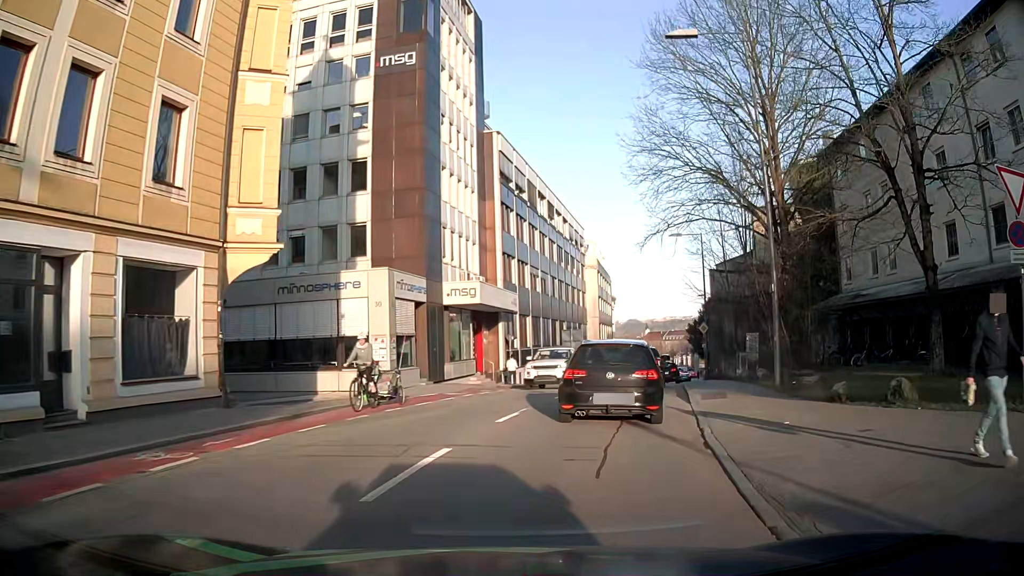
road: tertiary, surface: asphalt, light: Day
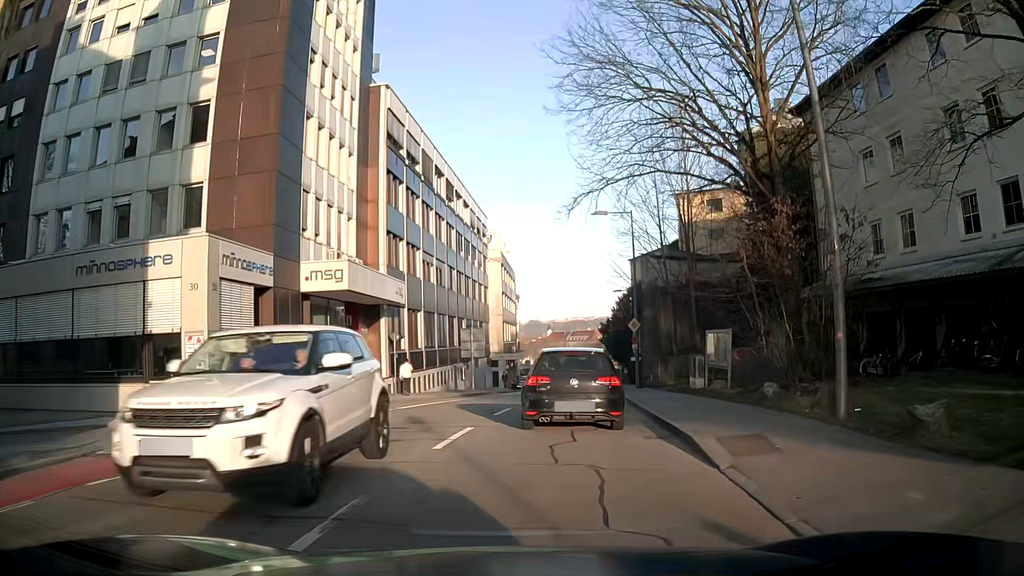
(+0.6, +8.3) m; +9°
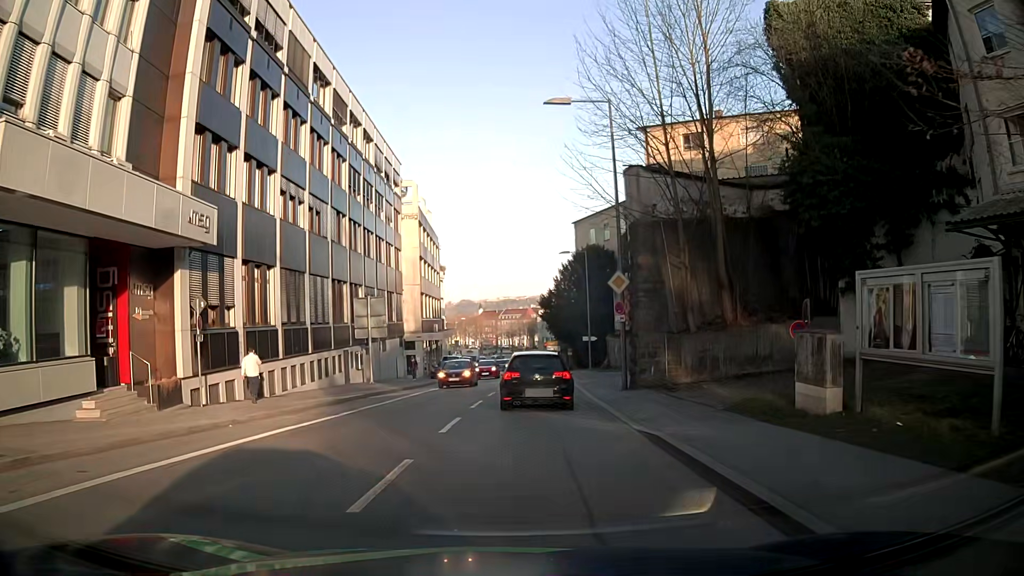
(+1.1, +15.3) m; +6°
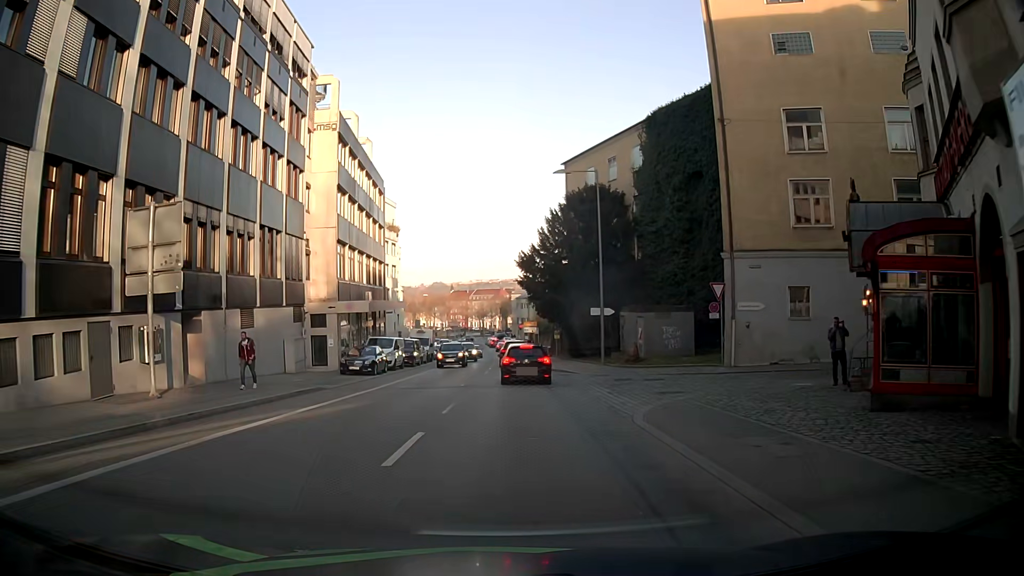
(+0.5, +22.5) m; +2°
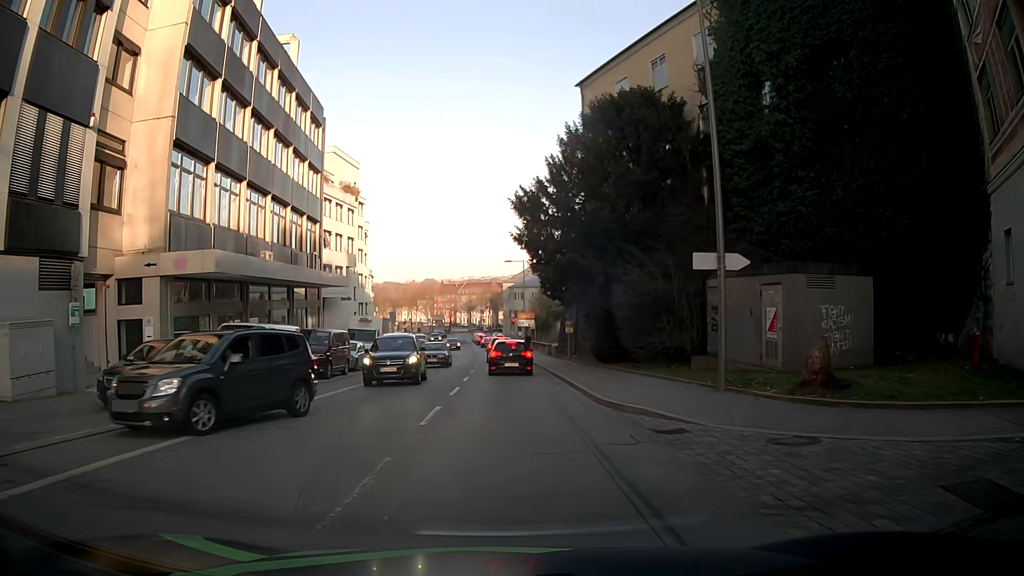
(+0.2, +20.7) m; +1°
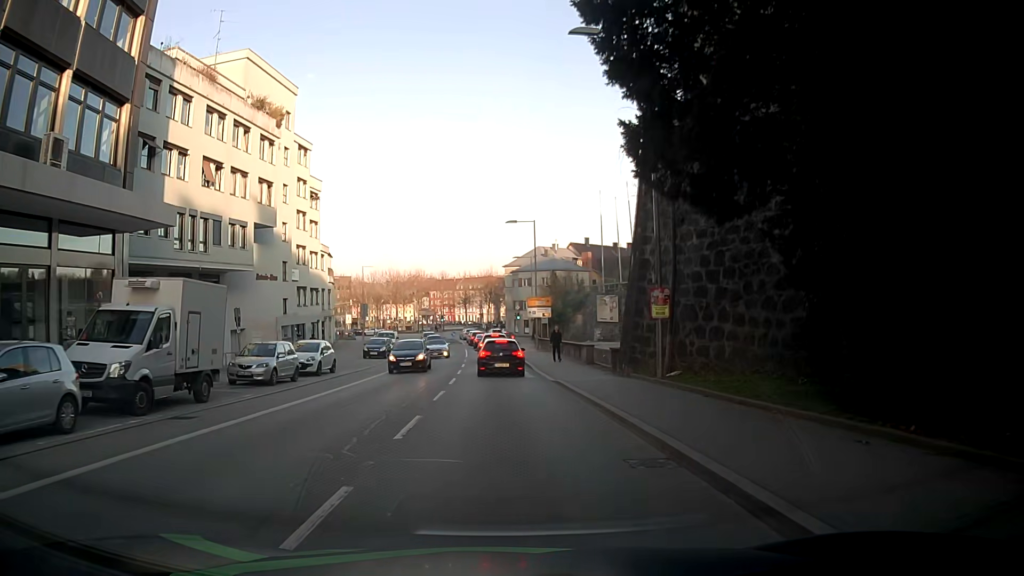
(0.0, +25.5) m; 0°
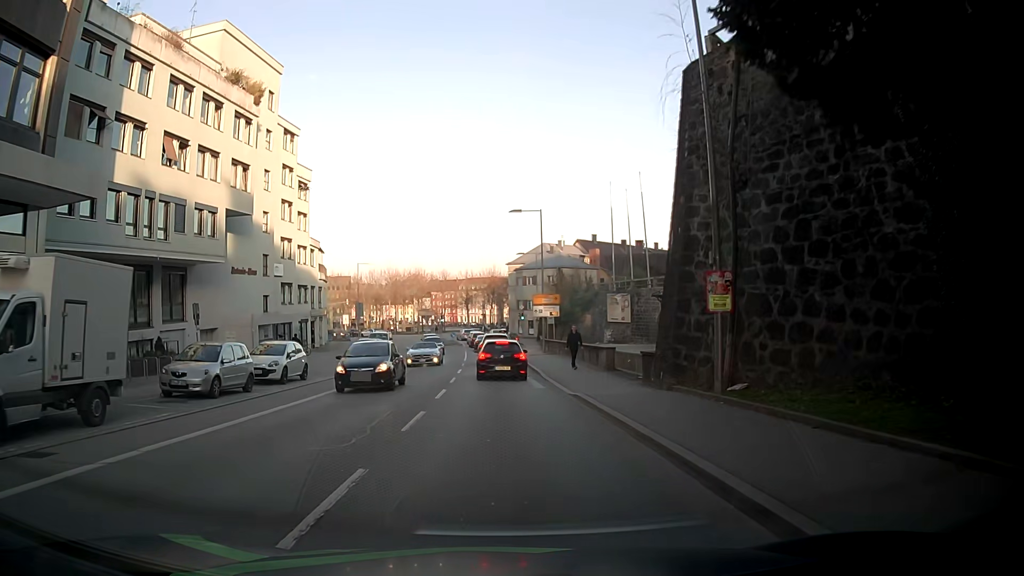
(0.0, +5.0) m; -1°
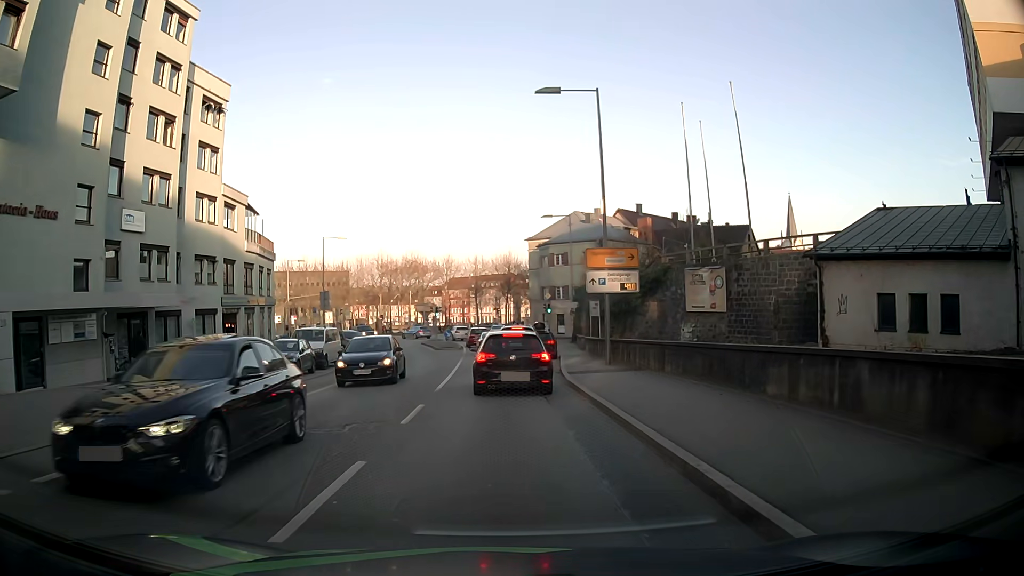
(-0.3, +23.8) m; -2°
